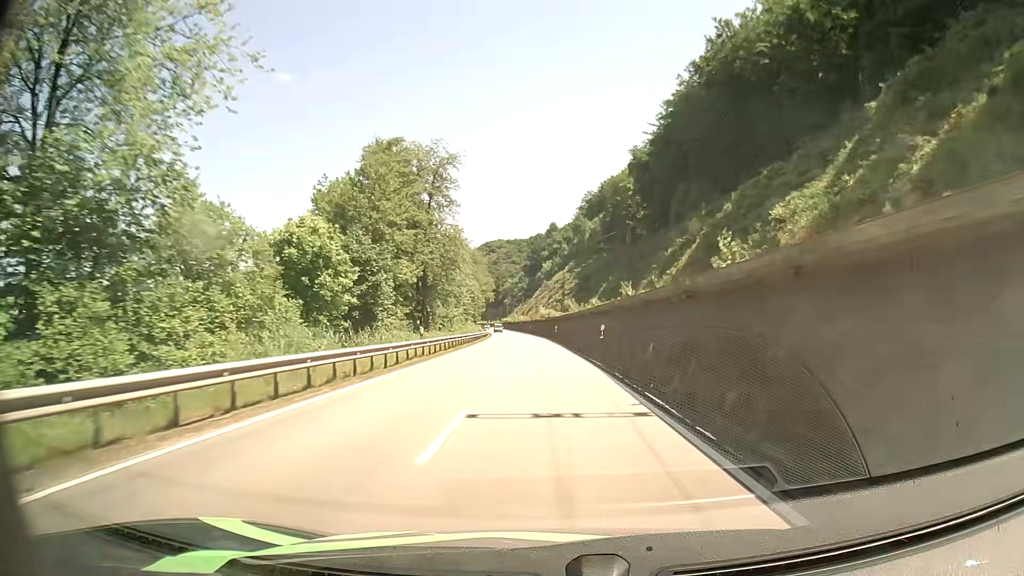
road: primary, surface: asphalt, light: Day
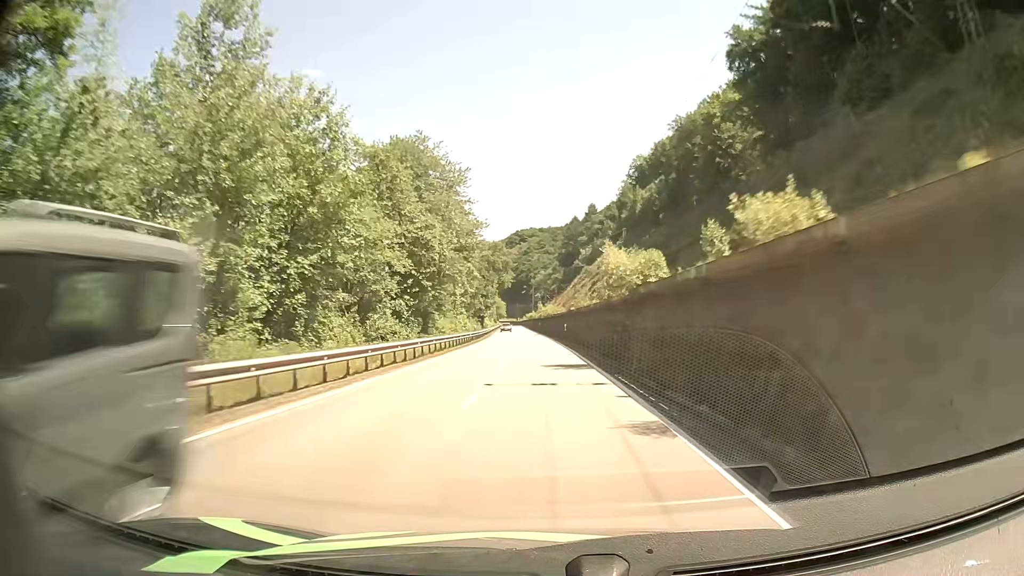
(-1.5, +67.2) m; -3°
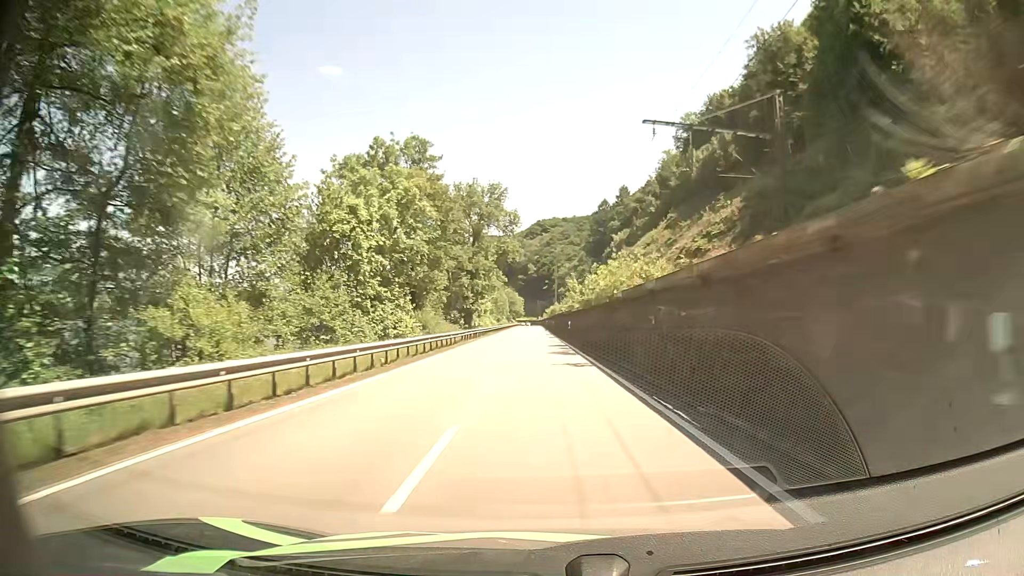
(-1.4, +53.8) m; -2°
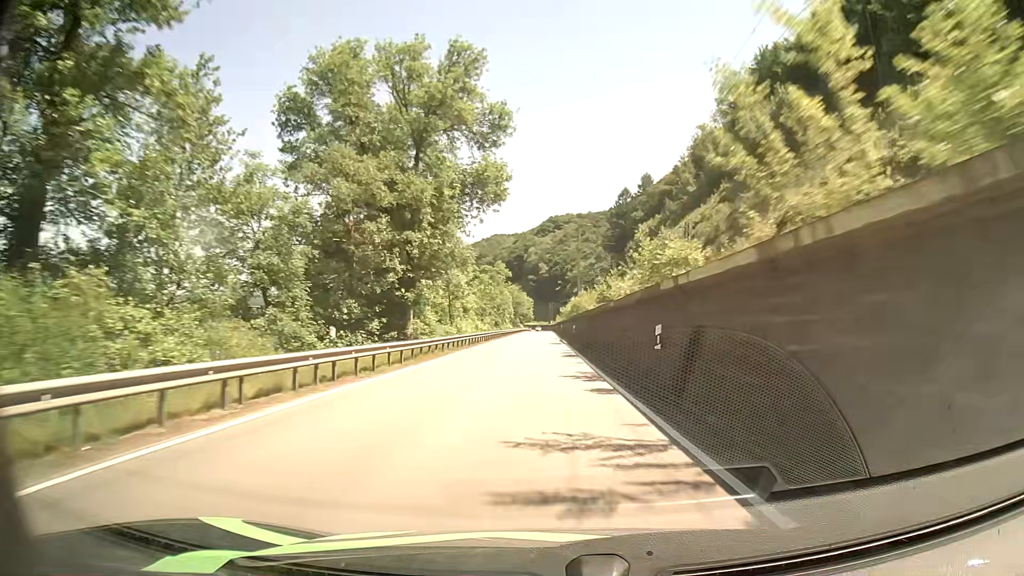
(-0.5, +40.6) m; -1°
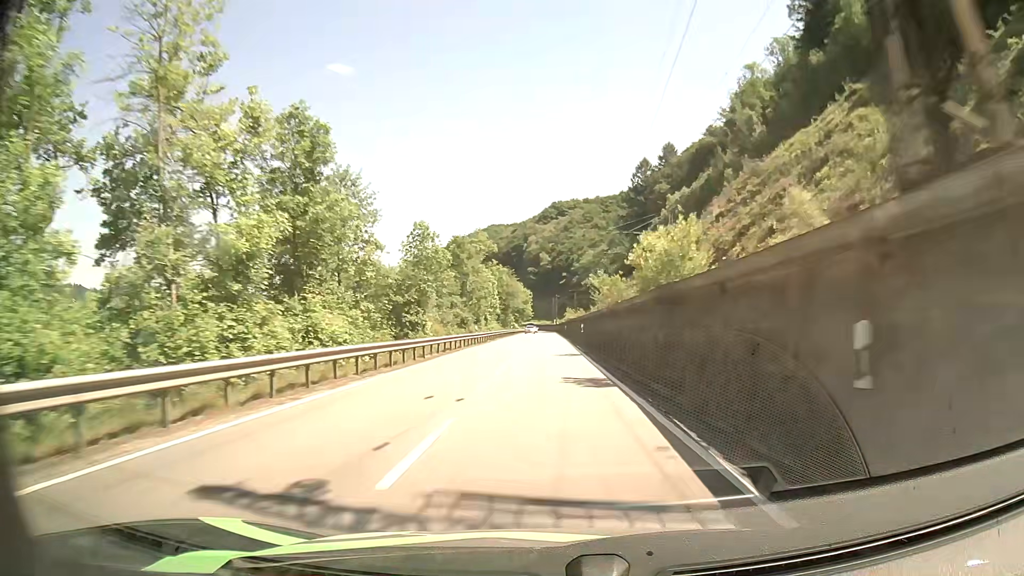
(-0.1, +54.2) m; 0°
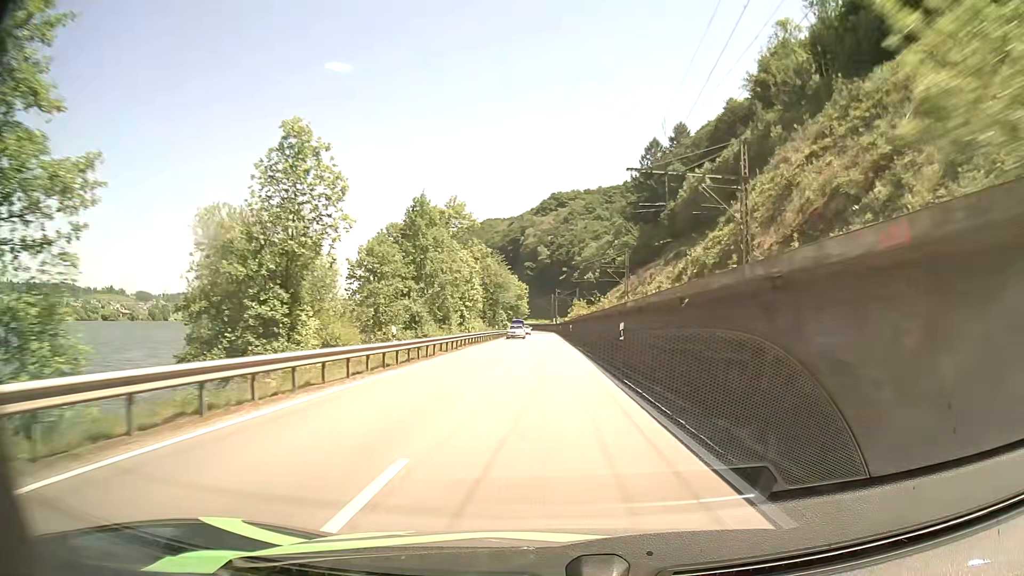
(+0.1, +26.8) m; 0°
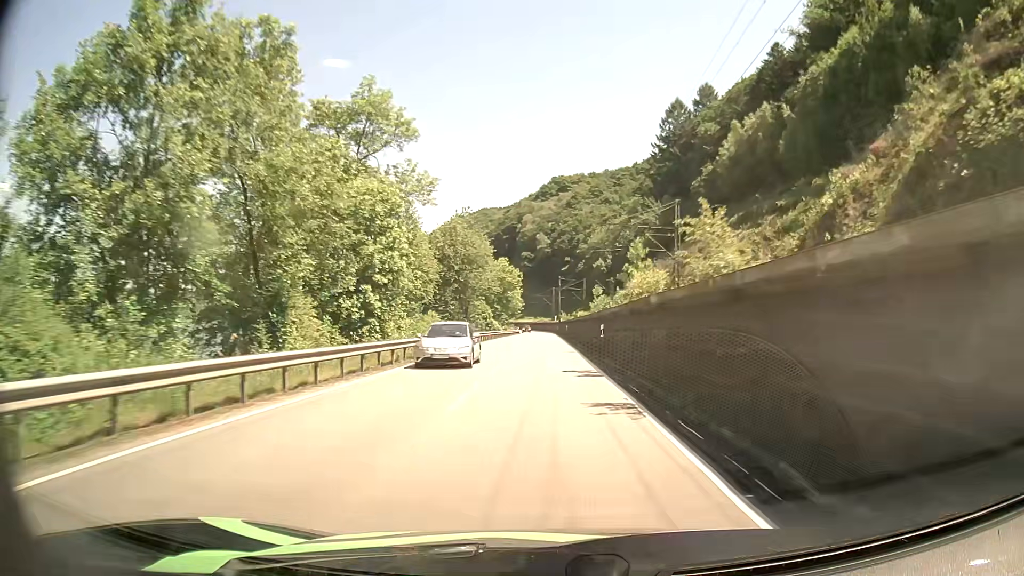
(-0.1, +40.5) m; 0°
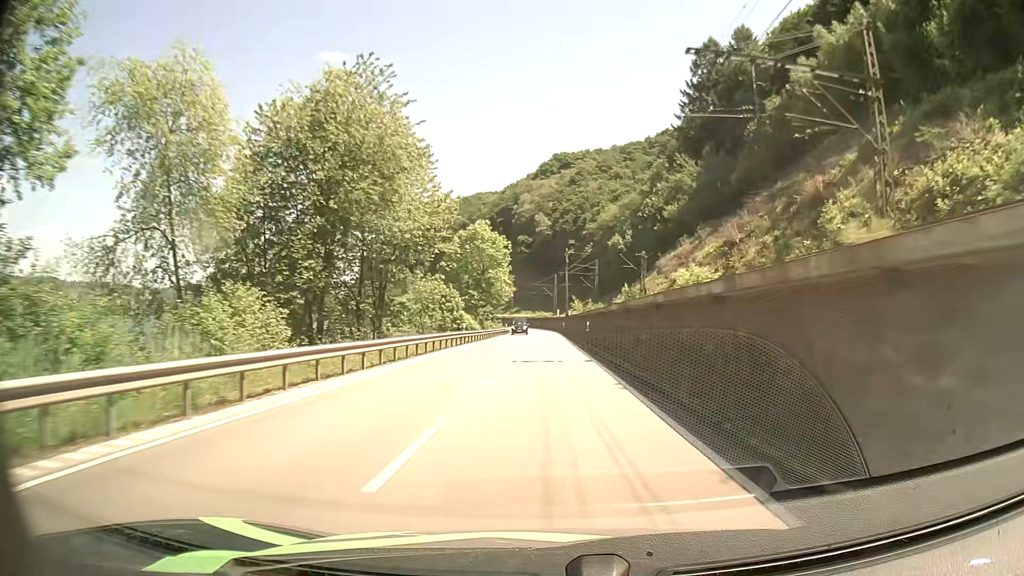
(-0.1, +40.3) m; 0°
(0, +10) (0, +20) (0, +30) (0, +40) (0, +50) (0, +60) (0, +70) (0, +80) (0, +90) (0, +100) m
